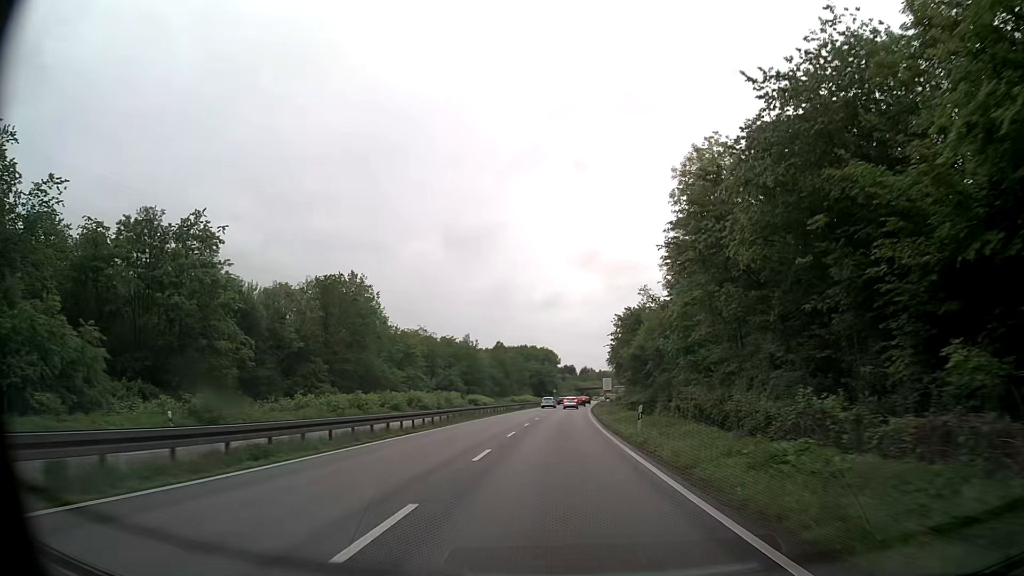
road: trunk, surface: asphalt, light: Day
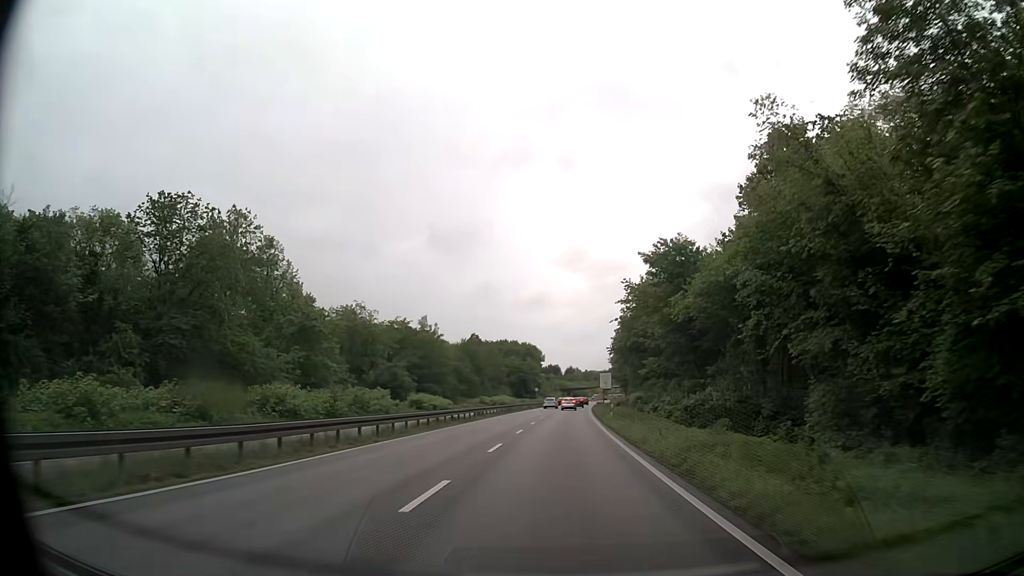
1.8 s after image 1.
(+0.6, +33.4) m; +1°
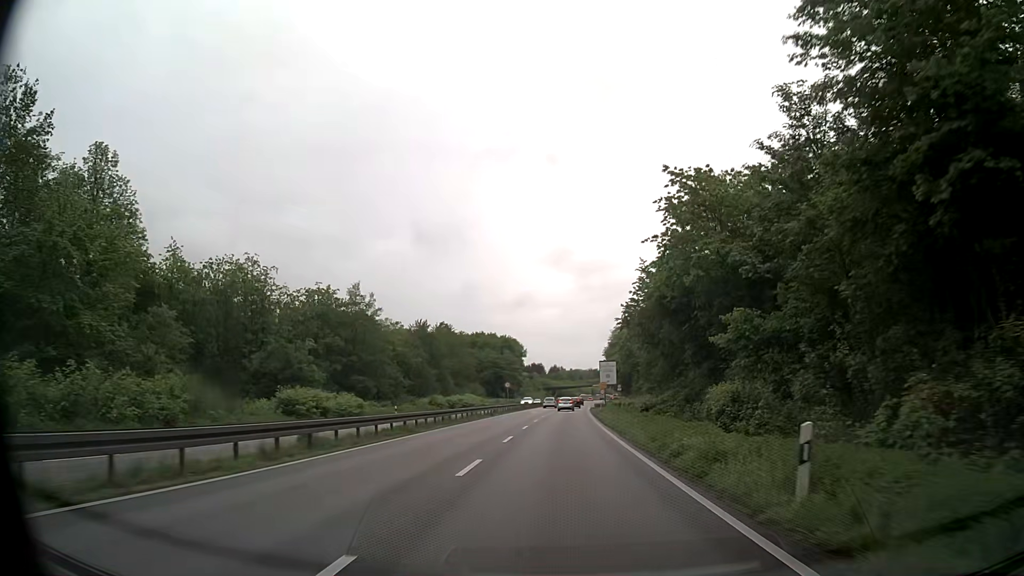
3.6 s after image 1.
(+0.6, +32.3) m; +2°
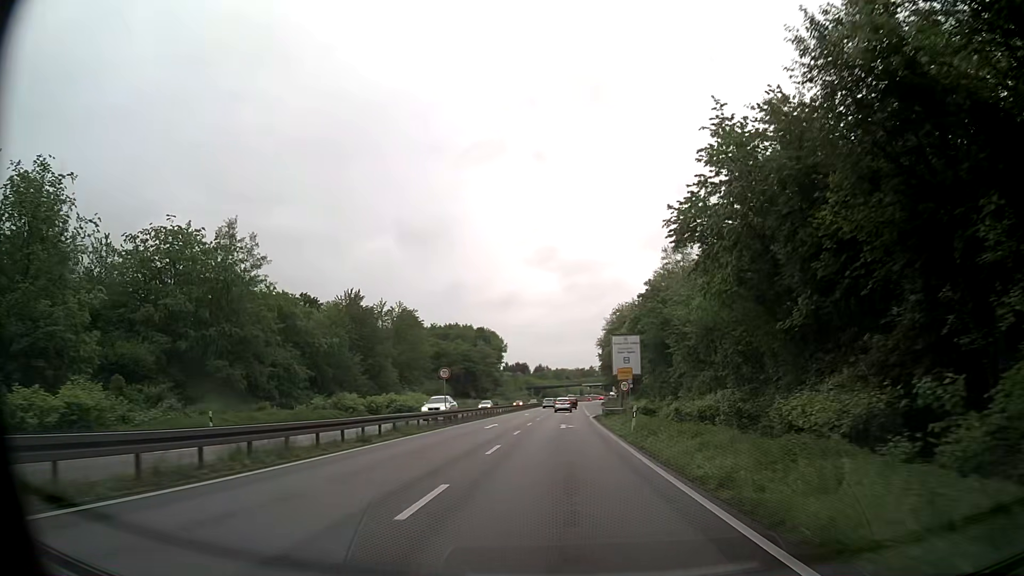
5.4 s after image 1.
(+0.3, +31.2) m; +1°
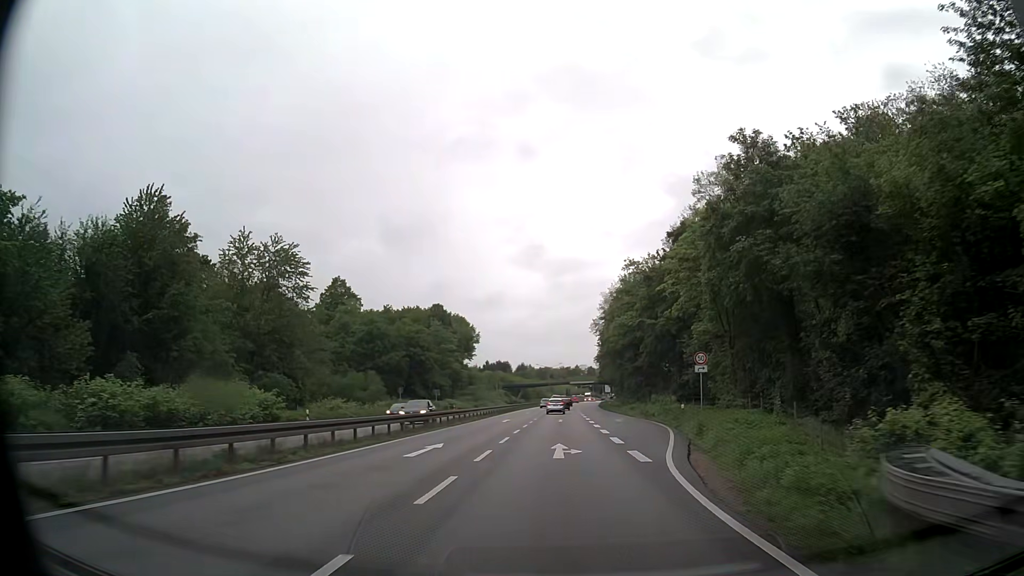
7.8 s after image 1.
(+0.5, +40.8) m; +2°
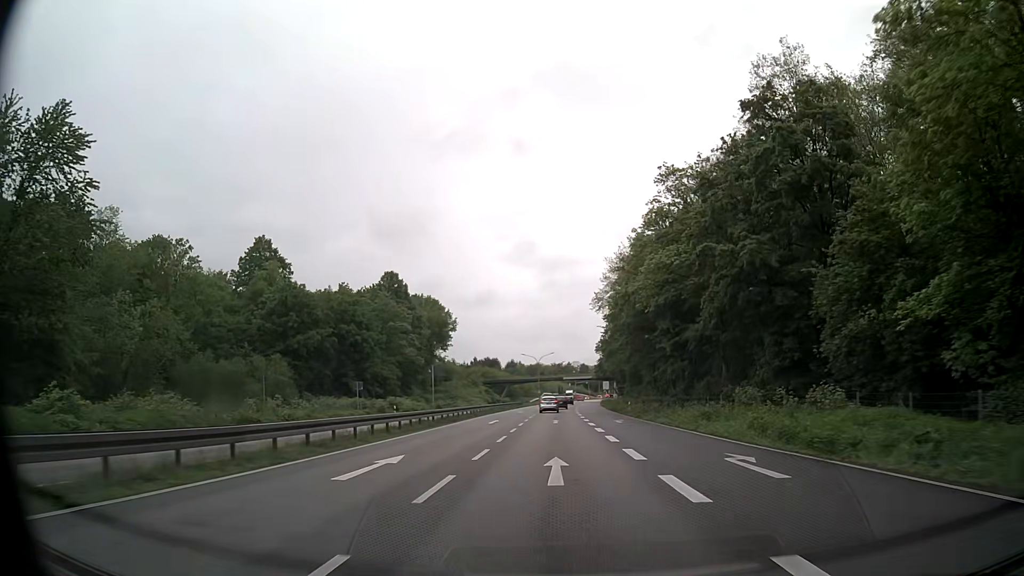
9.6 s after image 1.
(0.0, +30.1) m; +1°
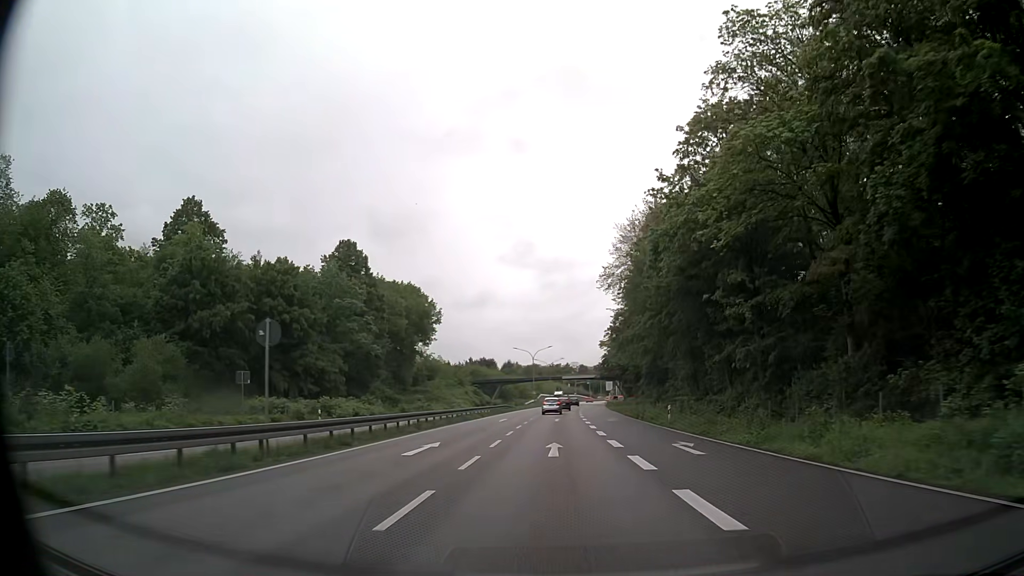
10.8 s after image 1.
(-0.1, +19.8) m; 0°
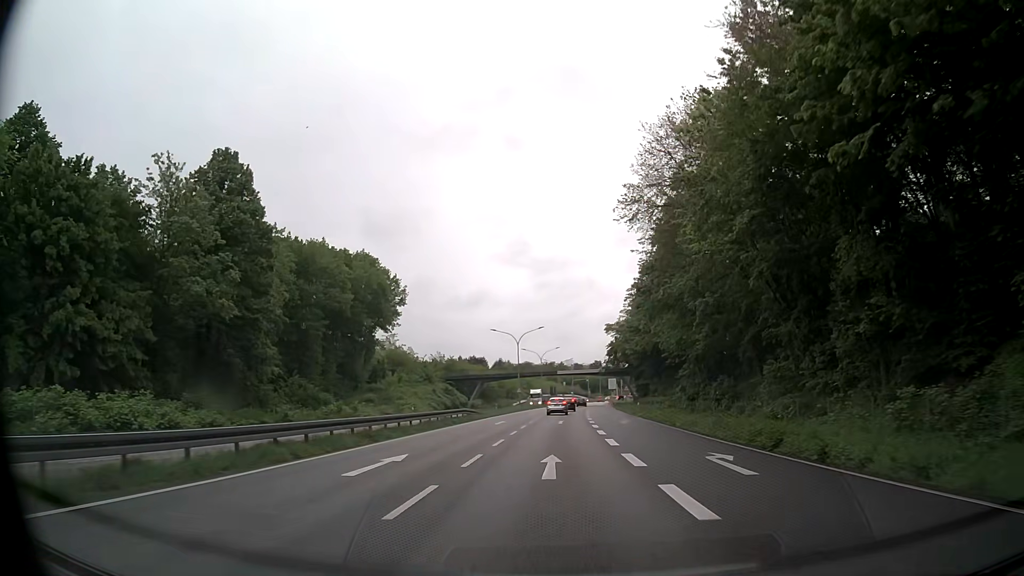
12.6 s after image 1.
(+0.1, +29.4) m; +1°
(0, +10) (0, +20) (0, +30) (0, +40) (0, +50) (0, +60) (0, +70) (0, +80) (0, +90) (0, +100) m
